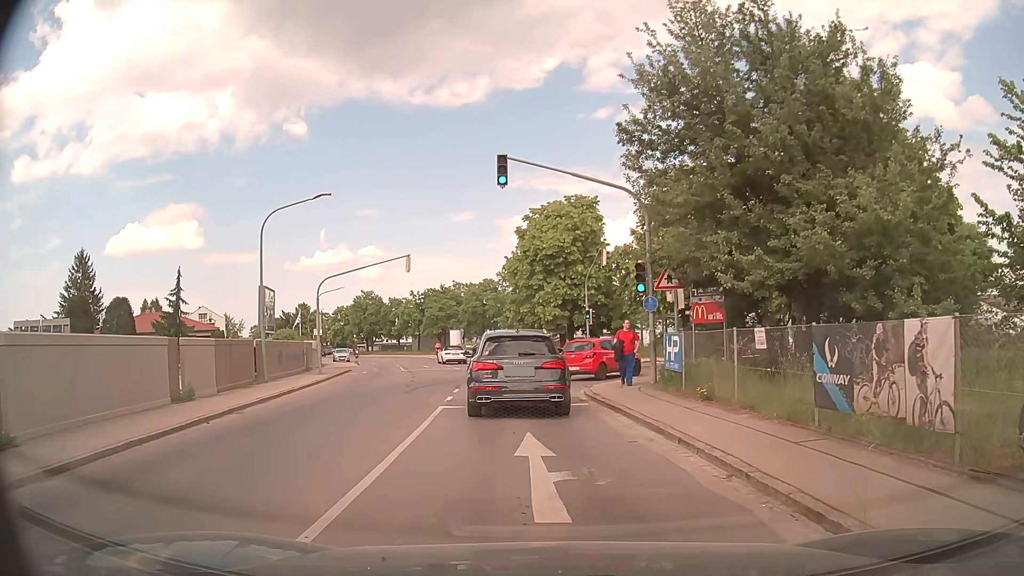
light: Day
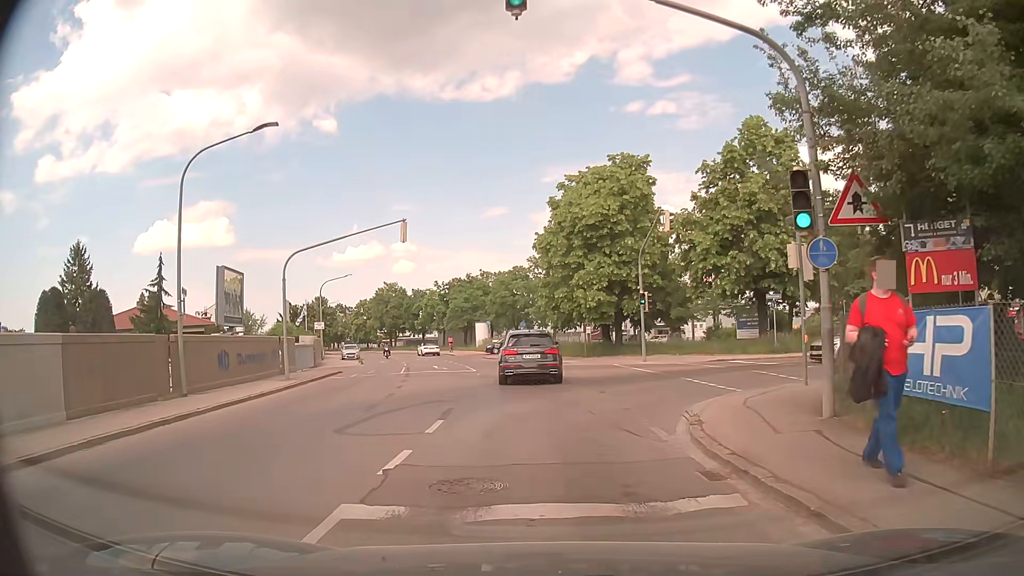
(-0.5, +9.6) m; -4°
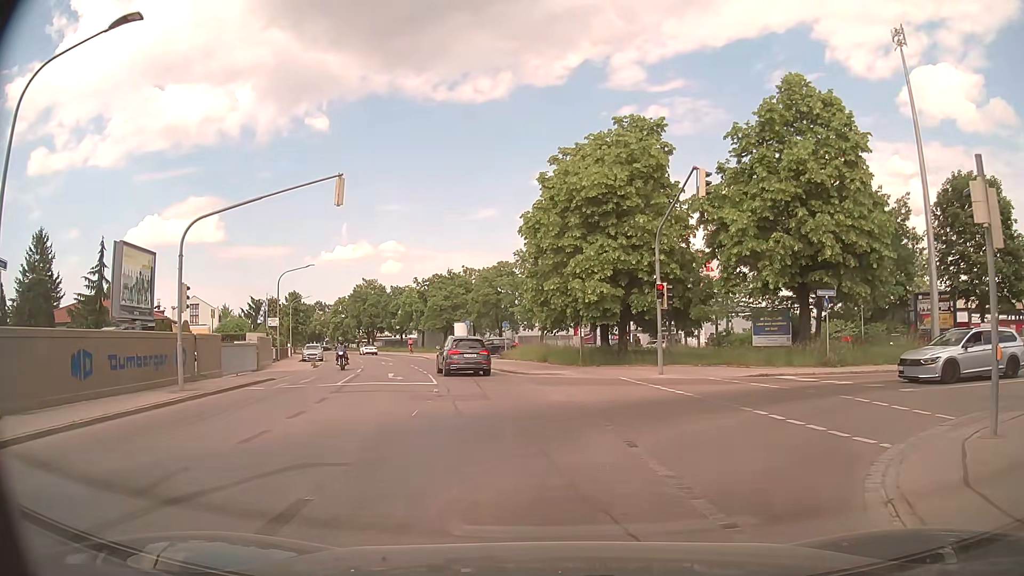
(0.0, +7.7) m; +1°
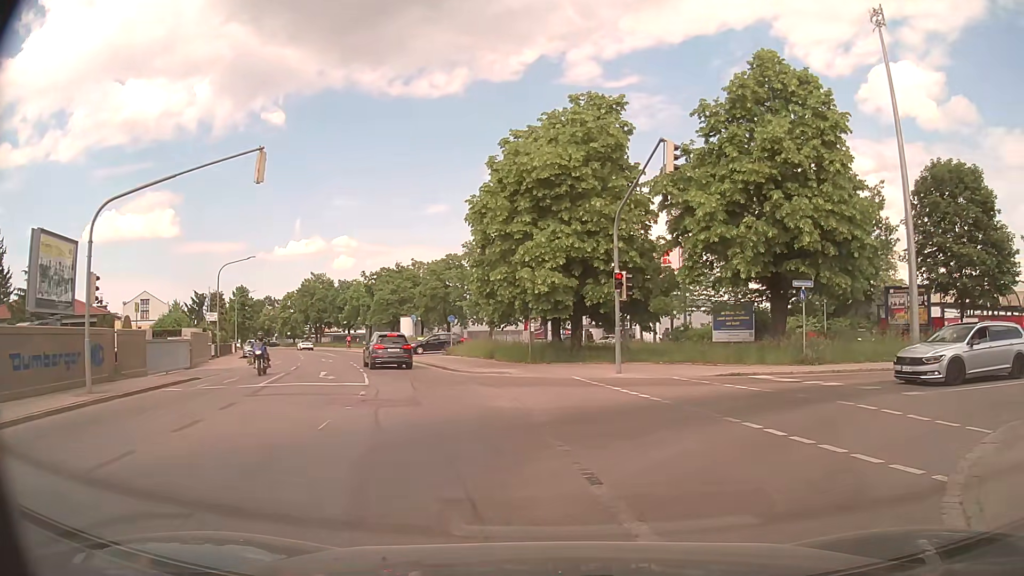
(+0.1, +2.5) m; +4°
